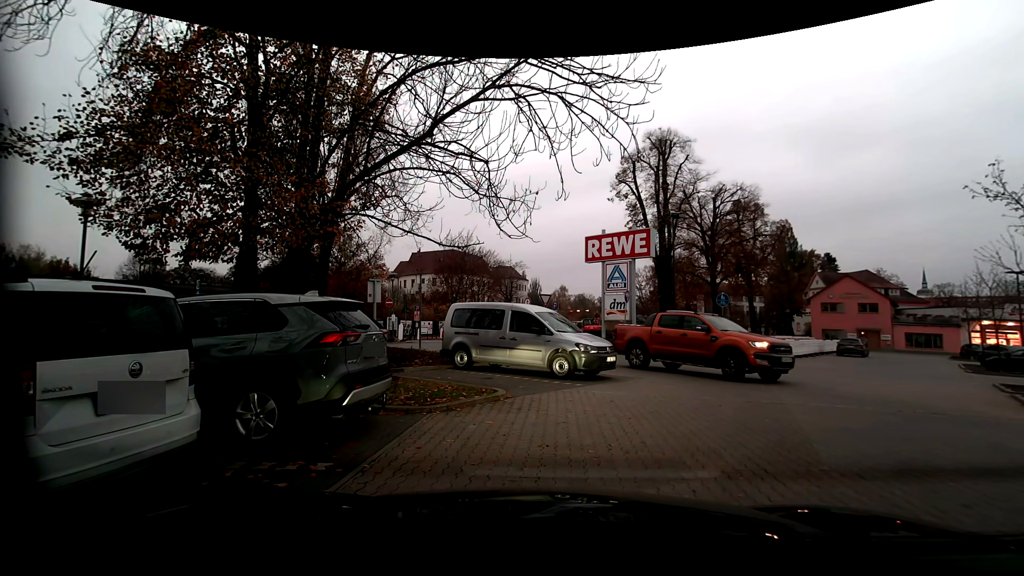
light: Sunrise
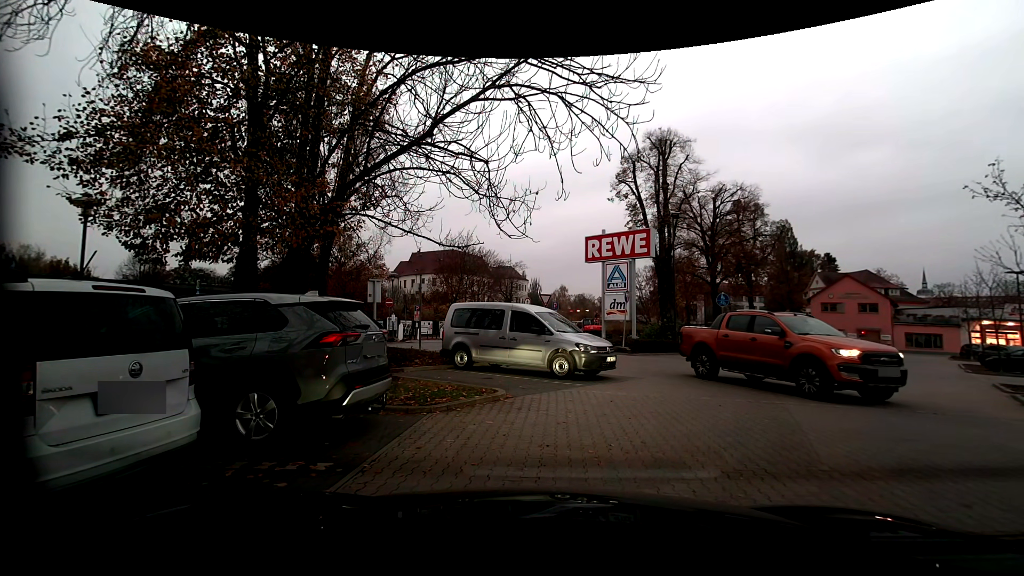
(0.0, 0.0) m; 0°
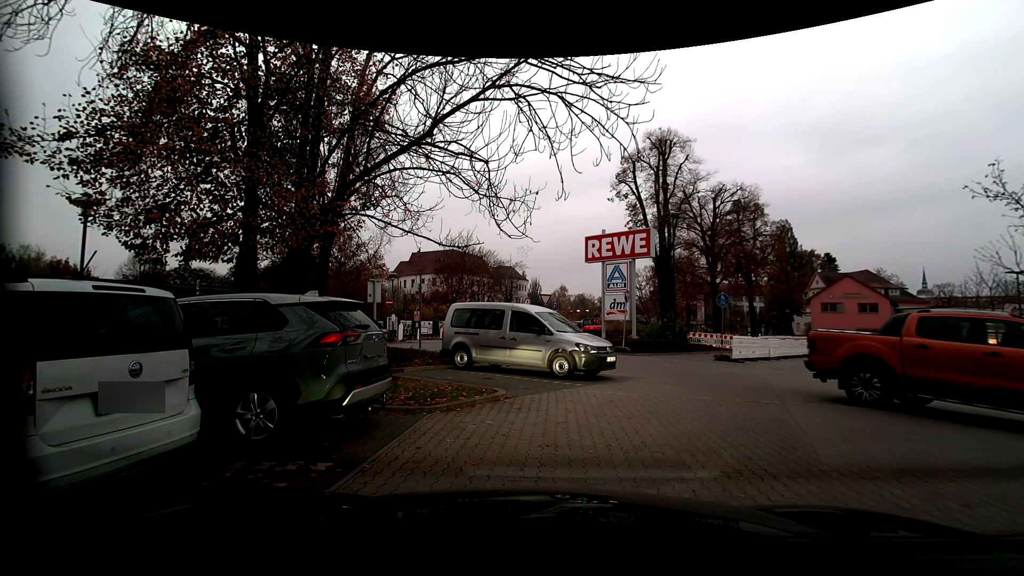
(0.0, 0.0) m; 0°
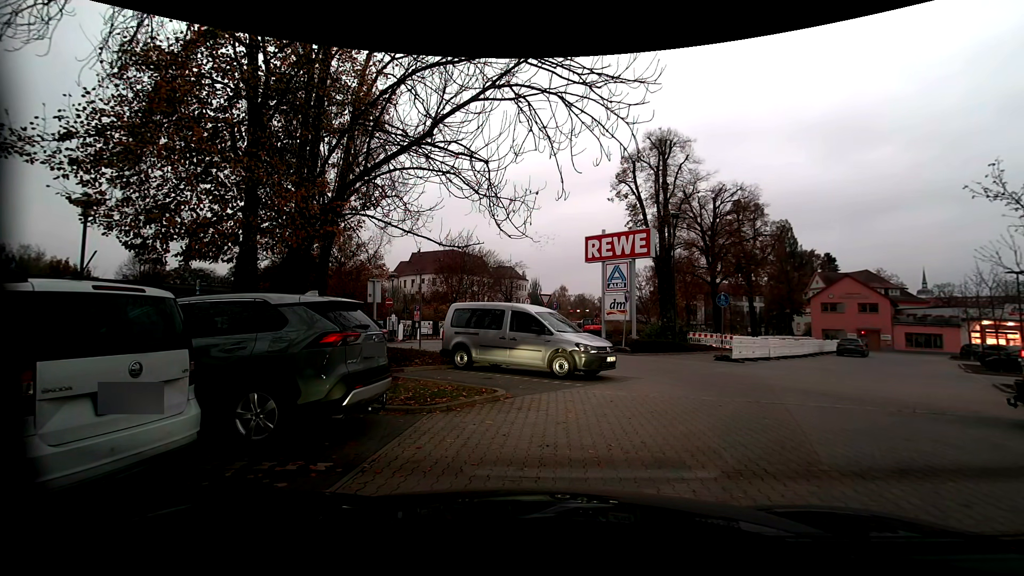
(0.0, 0.0) m; 0°
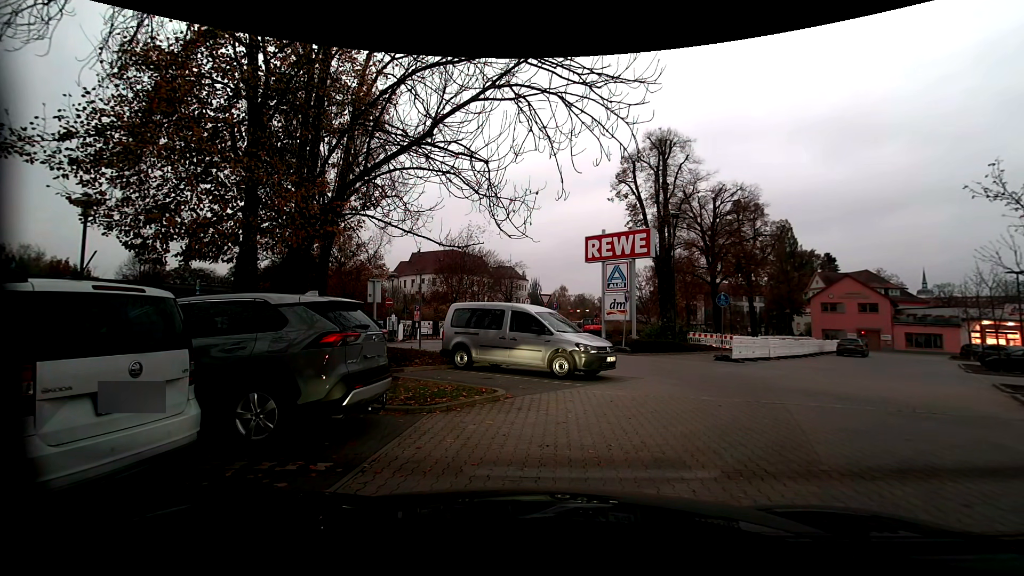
(0.0, 0.0) m; 0°
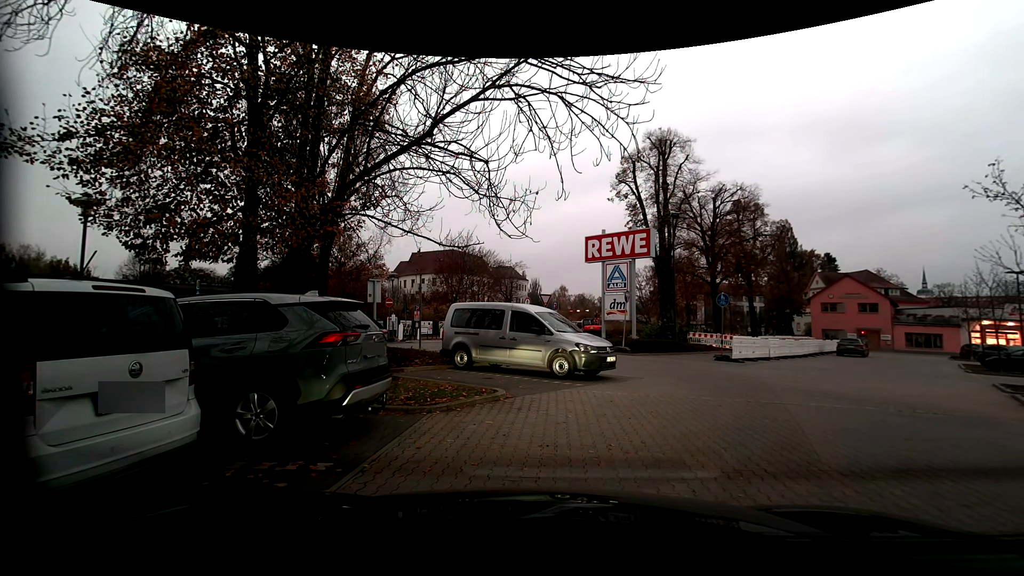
(0.0, 0.0) m; 0°
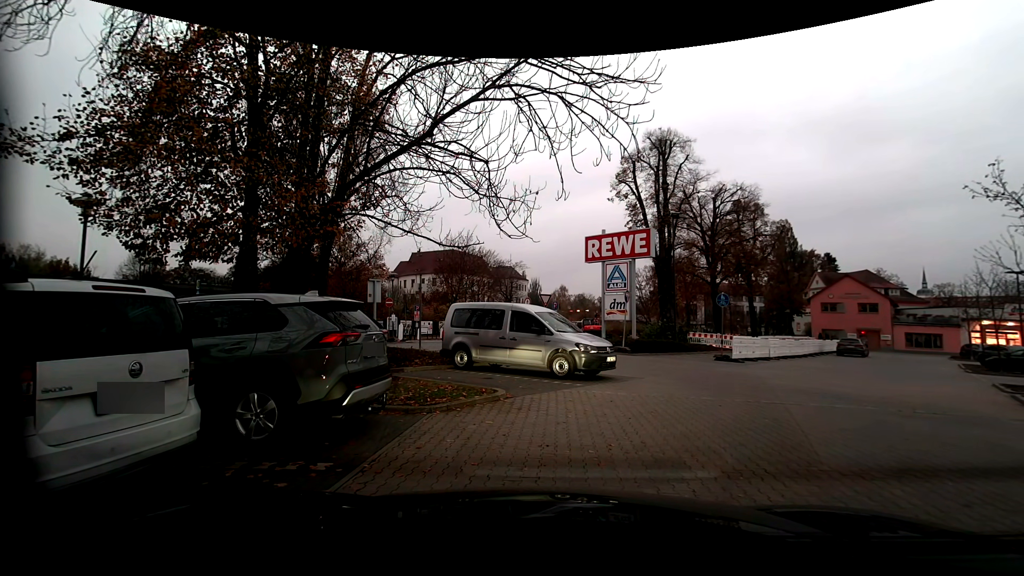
(0.0, 0.0) m; 0°
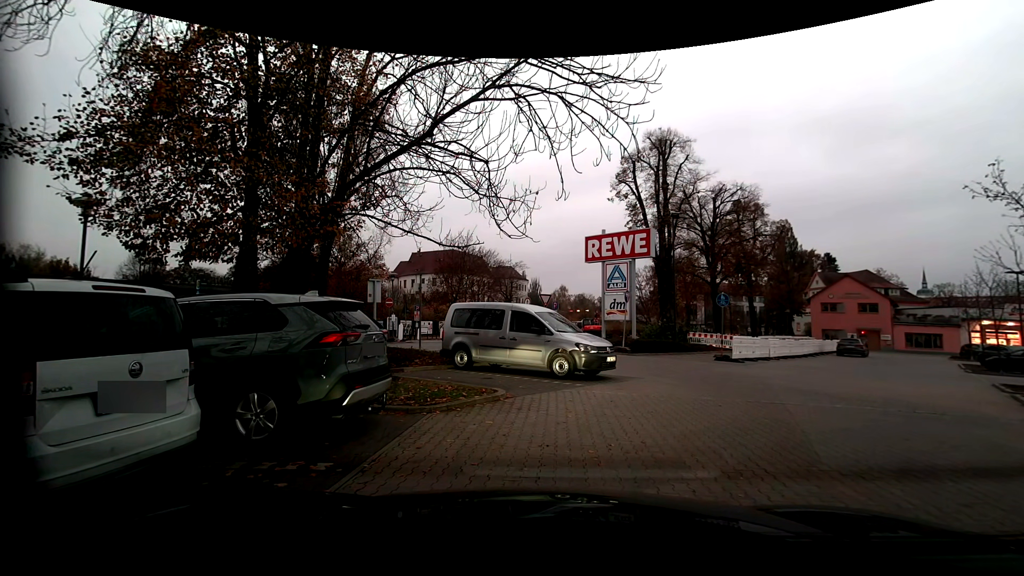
(0.0, 0.0) m; 0°
